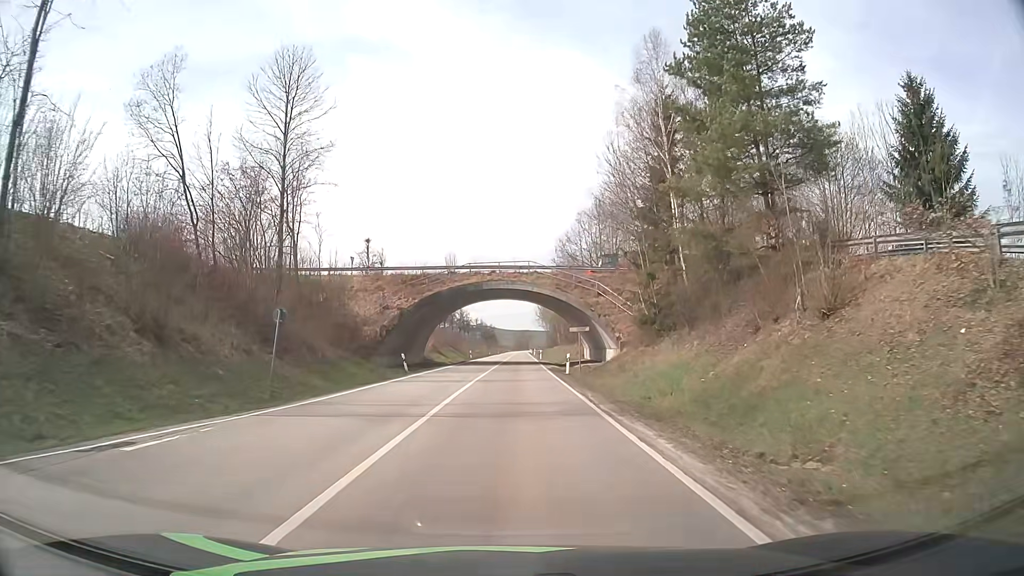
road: secondary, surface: asphalt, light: Day
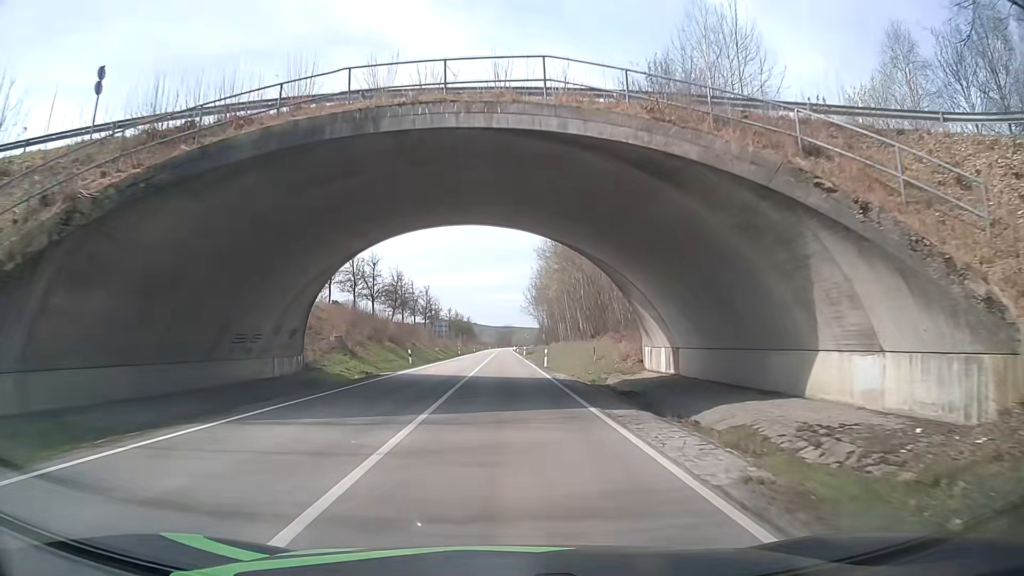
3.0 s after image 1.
(+0.4, +39.7) m; +2°
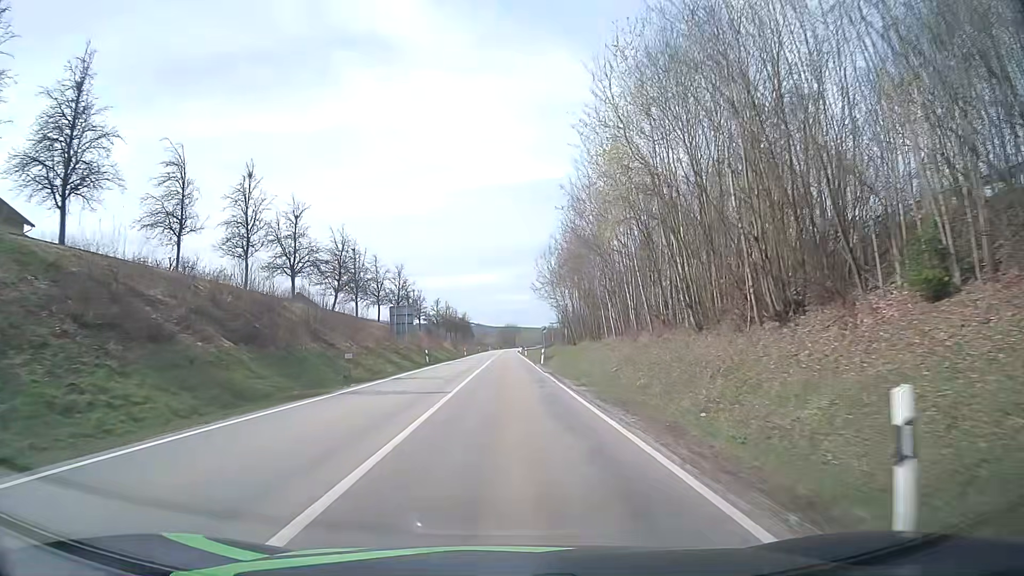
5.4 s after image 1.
(-0.6, +38.2) m; -1°
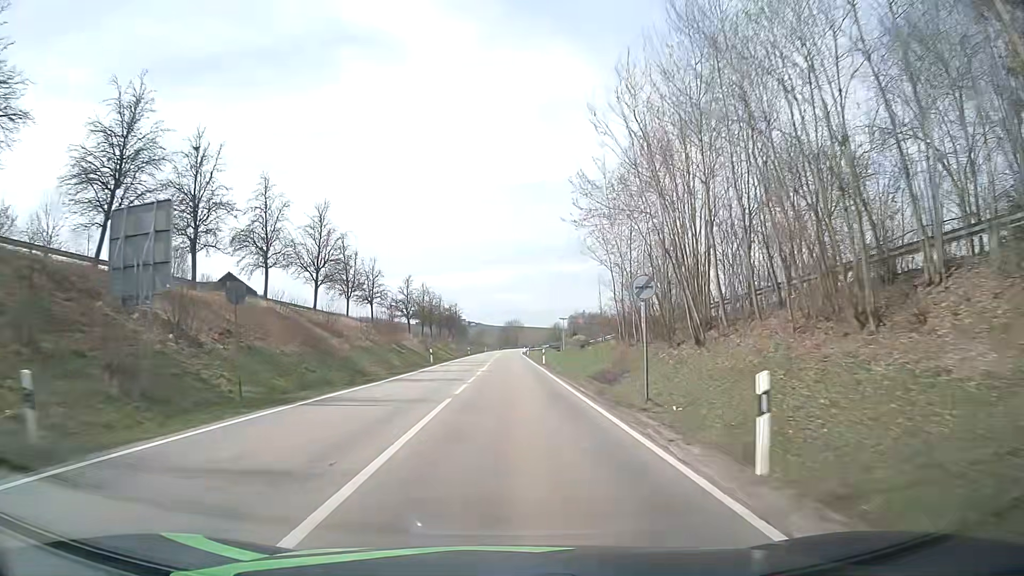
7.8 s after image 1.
(0.0, +43.1) m; 0°
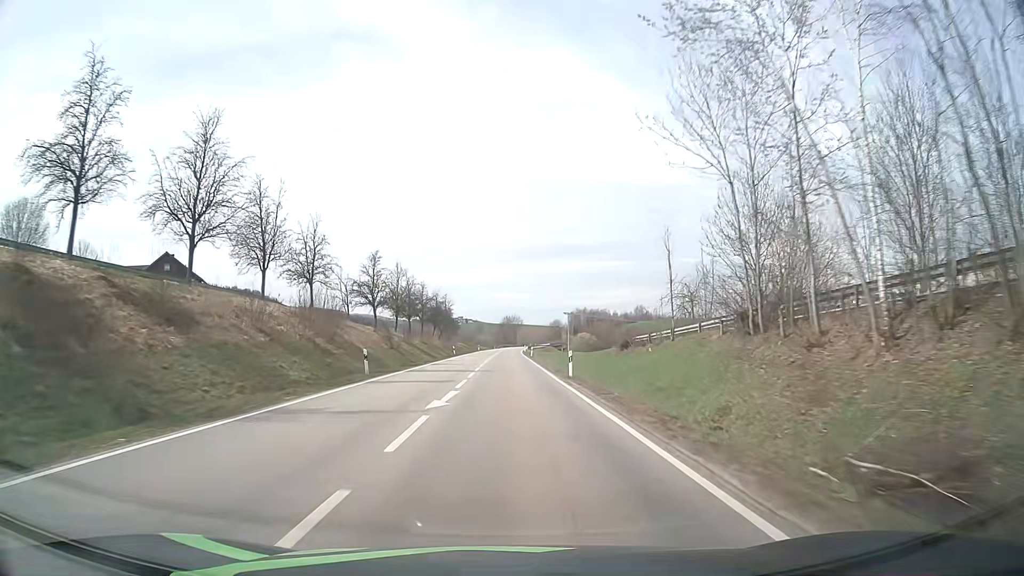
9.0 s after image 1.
(0.0, +23.1) m; 0°
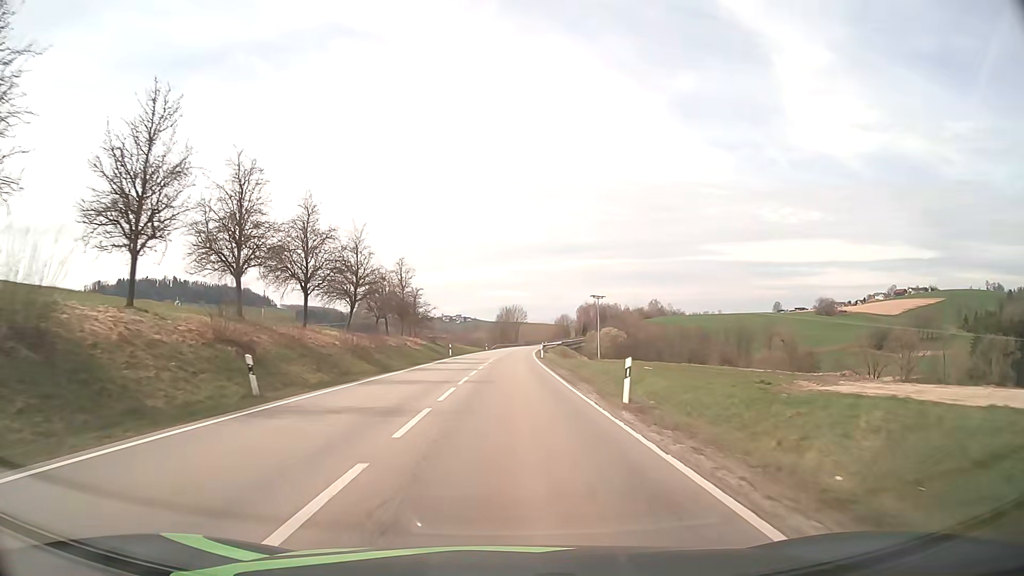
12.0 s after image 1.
(+0.2, +59.5) m; 0°
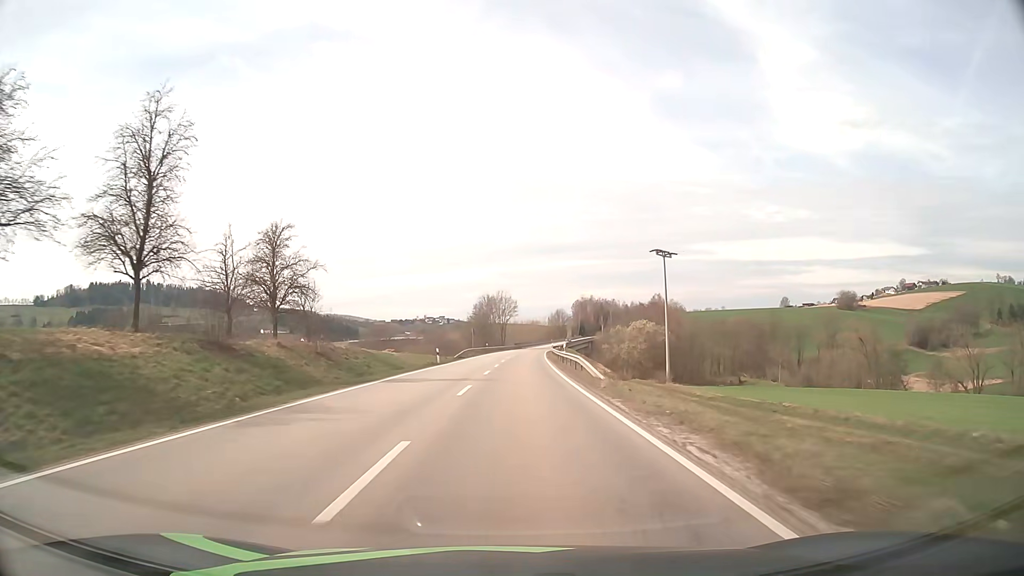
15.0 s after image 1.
(+0.4, +59.1) m; +1°
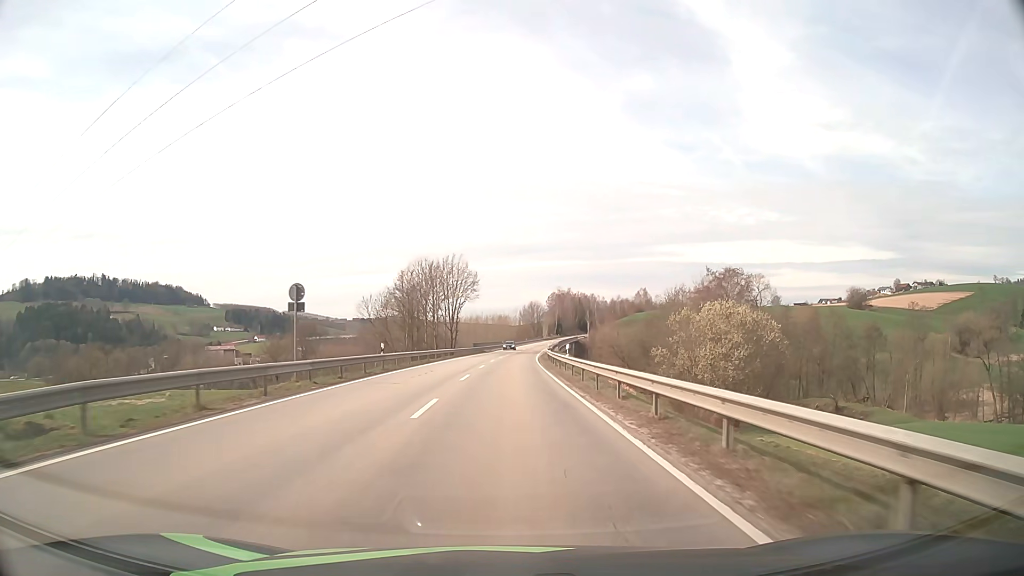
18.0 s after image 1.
(+1.7, +59.5) m; +3°
(0, +10) (0, +20) (0, +30) (0, +40) (0, +50) (+1, +60) (+1, +70) (+2, +80) (+2, +90) (+3, +100) m
